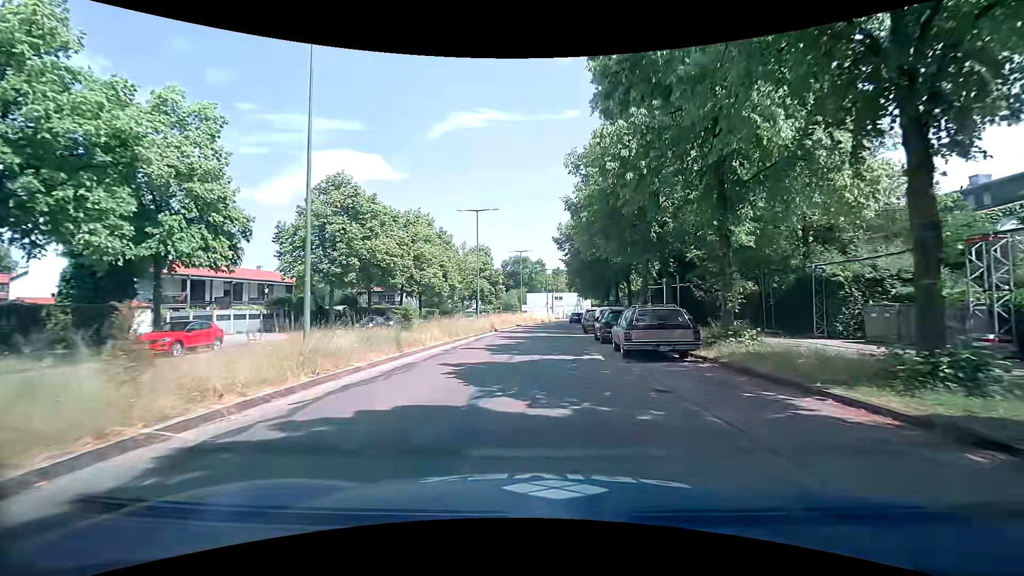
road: residential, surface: asphalt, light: Day
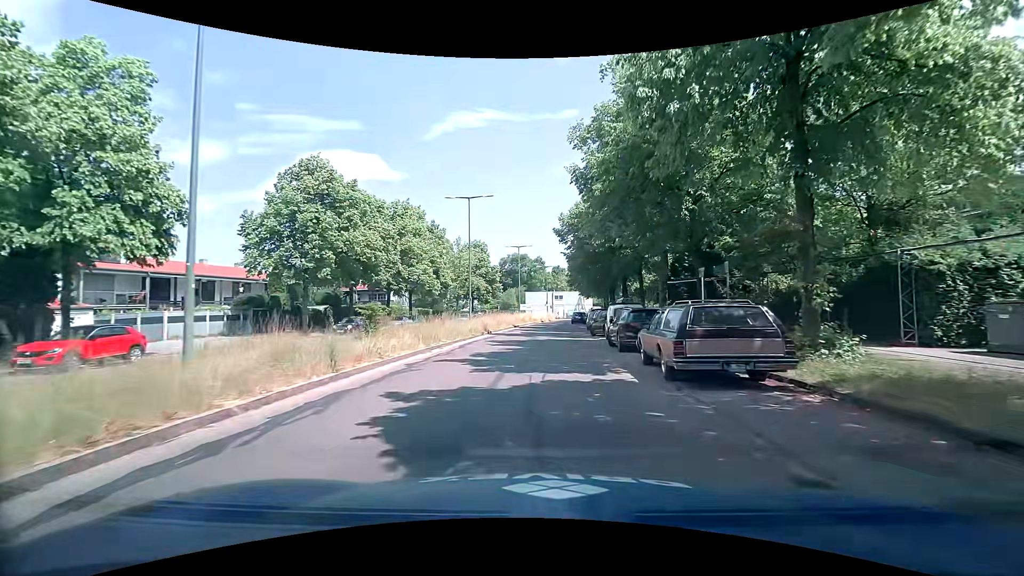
(+0.1, +4.9) m; 0°
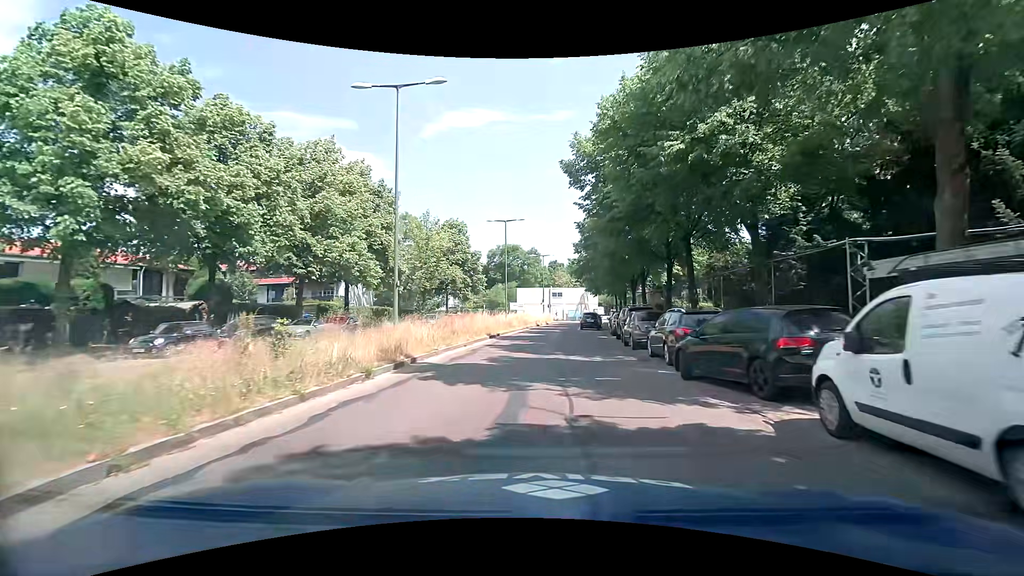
(+0.4, +19.3) m; +1°
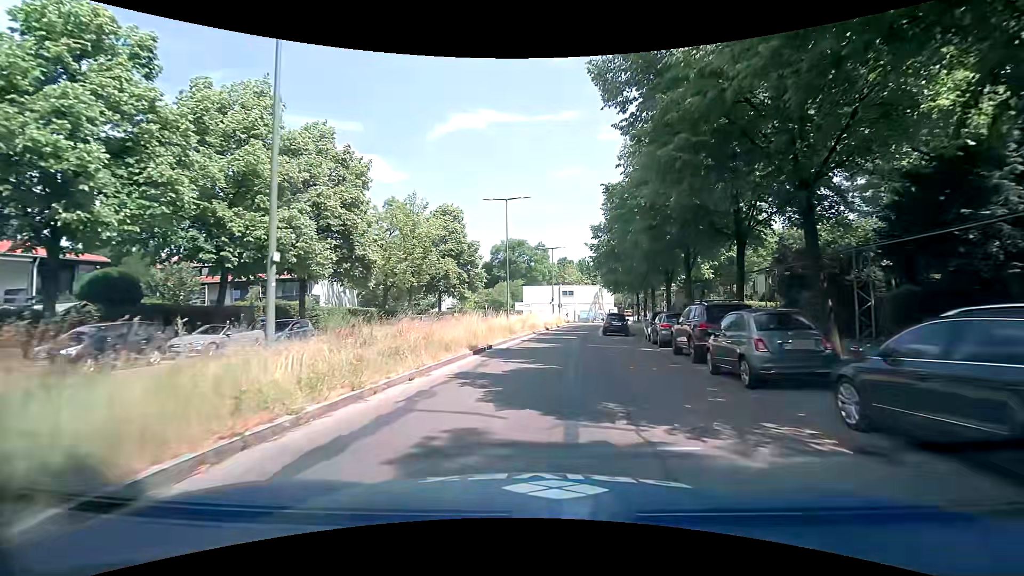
(-0.1, +9.7) m; +1°
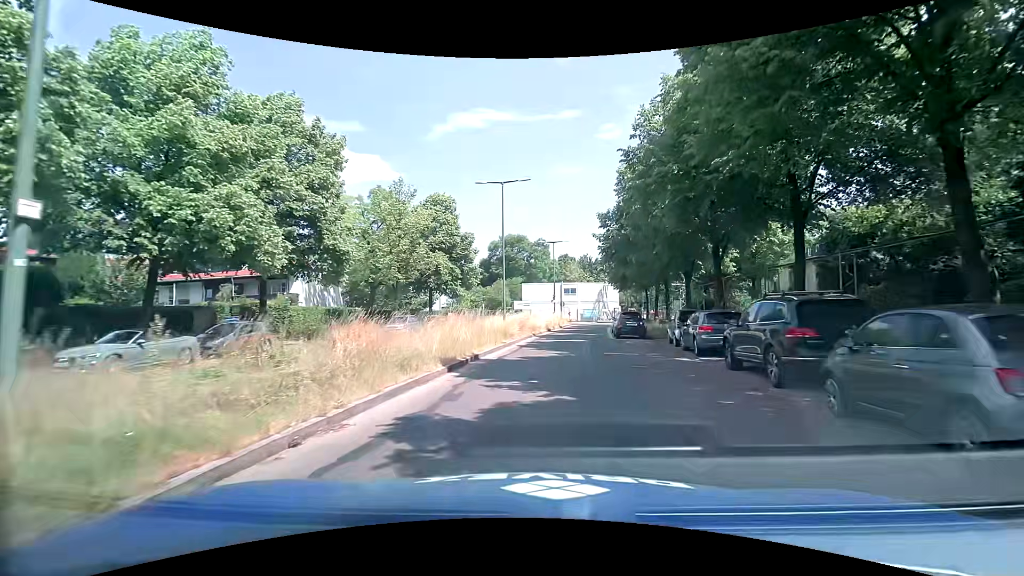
(-0.1, +4.8) m; -1°
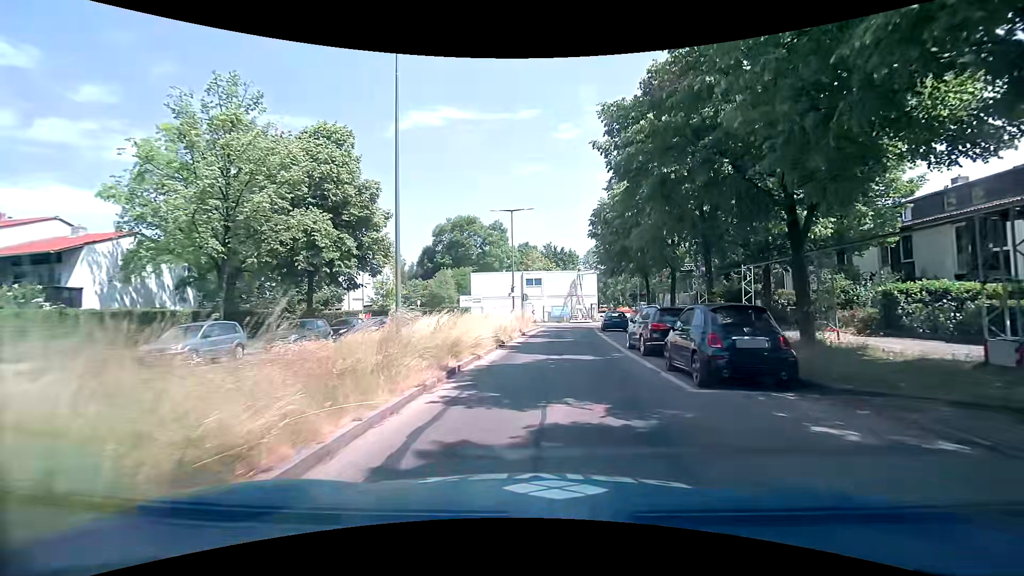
(+0.7, +18.6) m; +4°
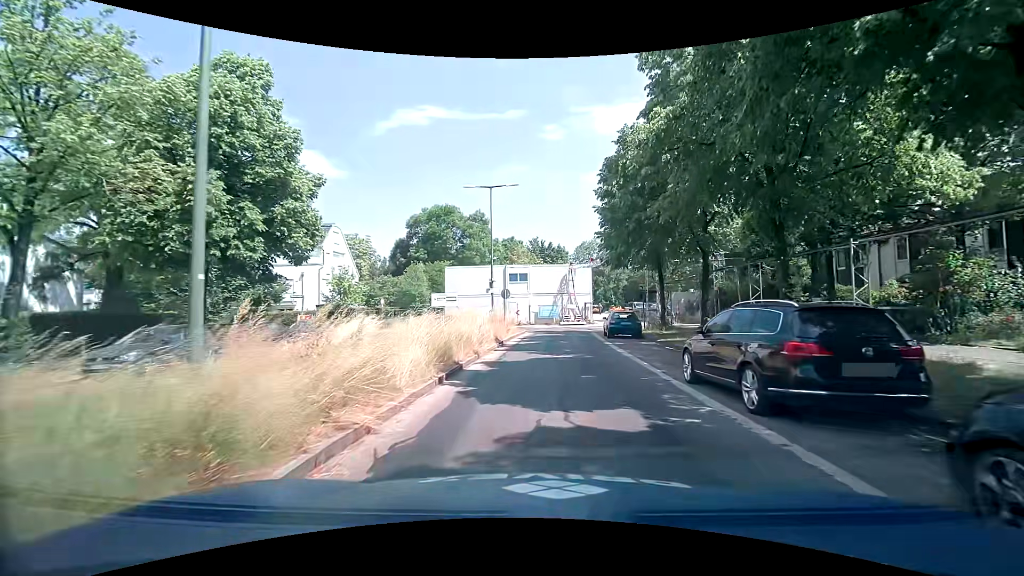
(+0.1, +8.3) m; +1°
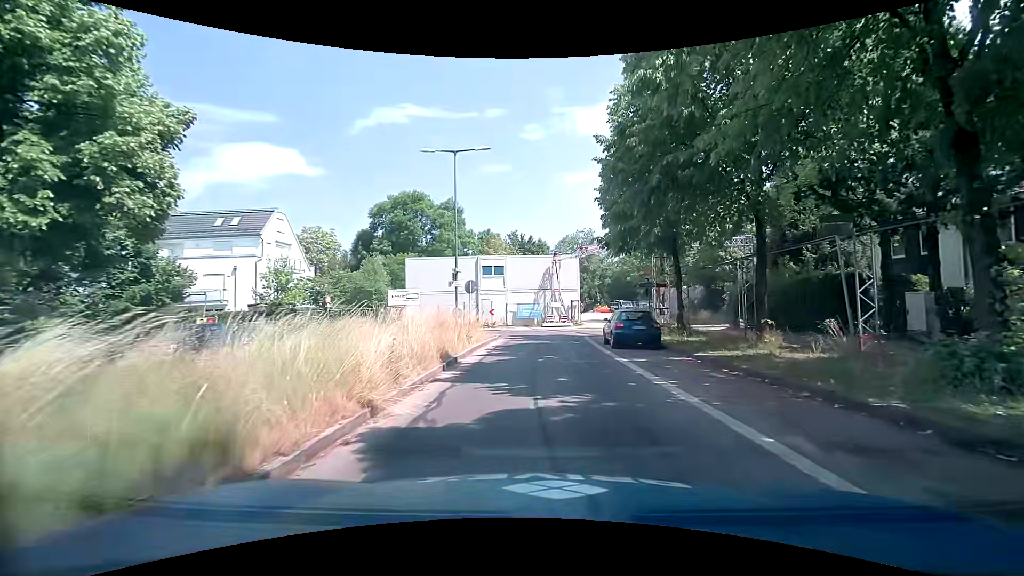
(+0.2, +7.7) m; +2°
